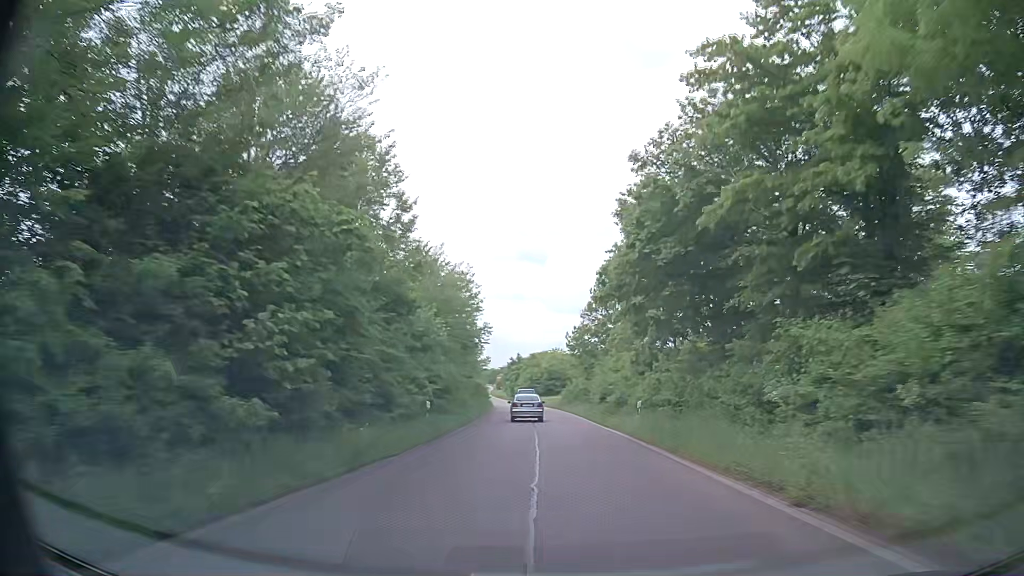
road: trunk_link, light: Day
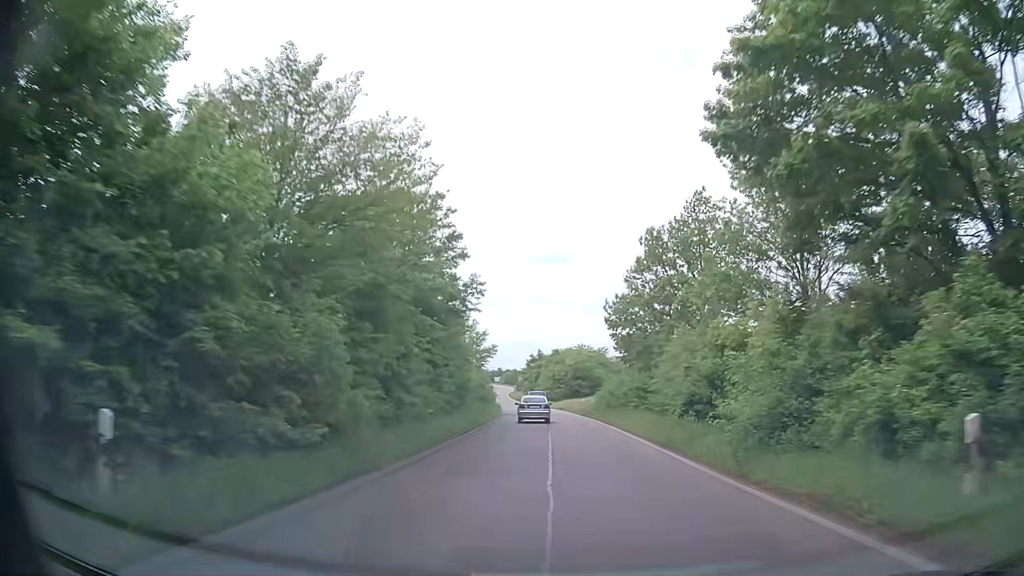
(-0.3, +18.6) m; -2°
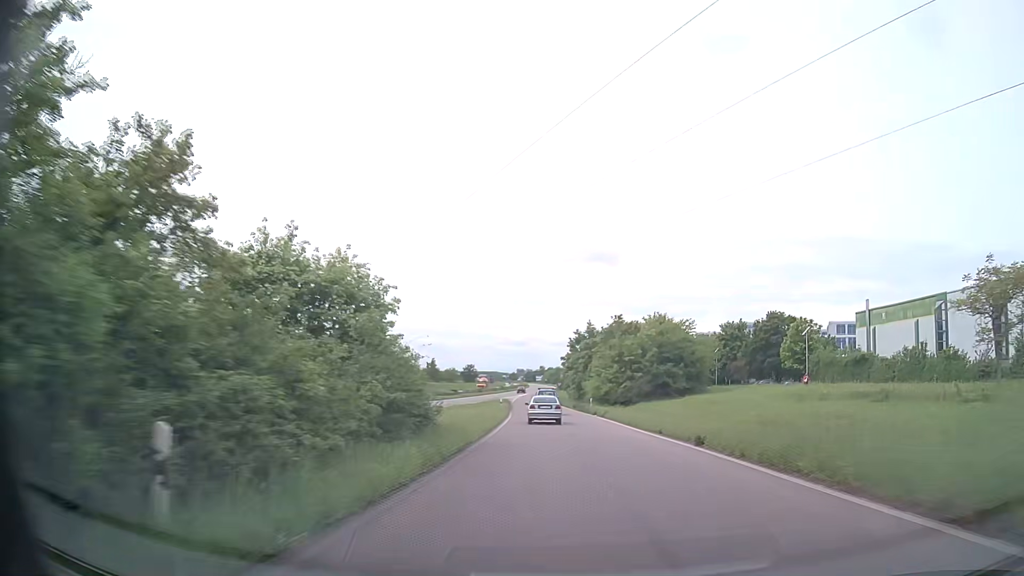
(-1.2, +50.5) m; -3°
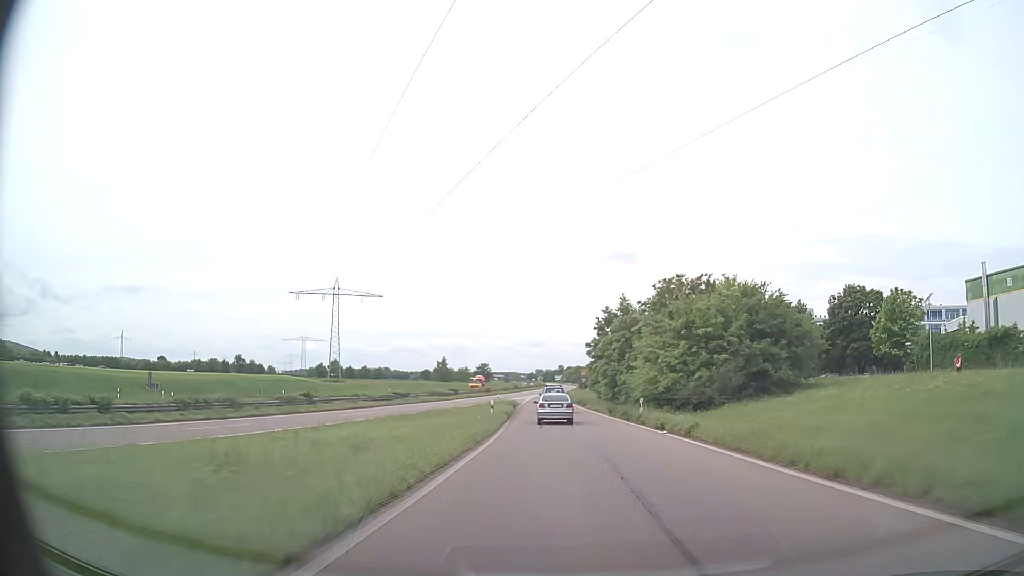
(-0.3, +21.9) m; -2°
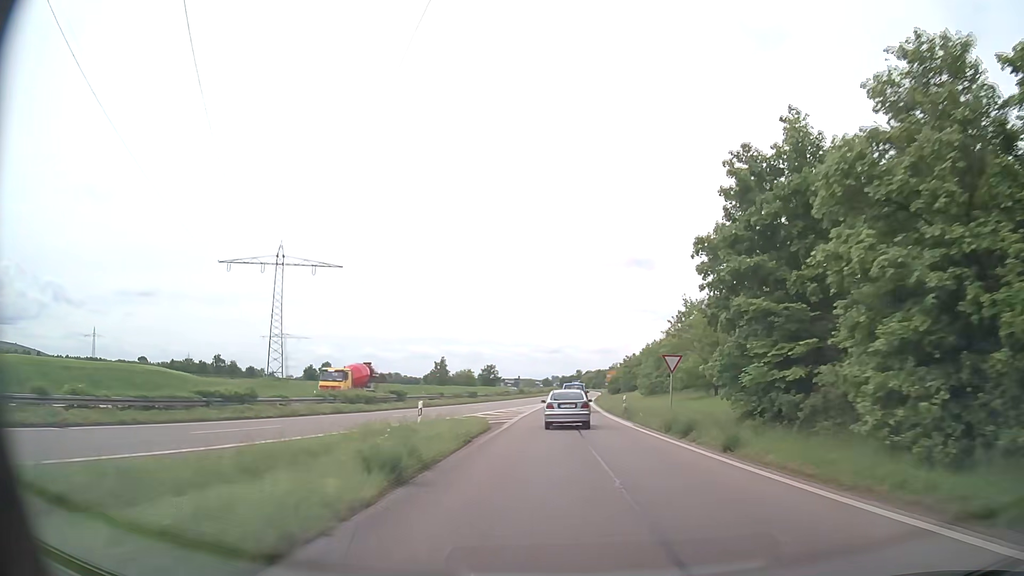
(-0.8, +44.6) m; -1°
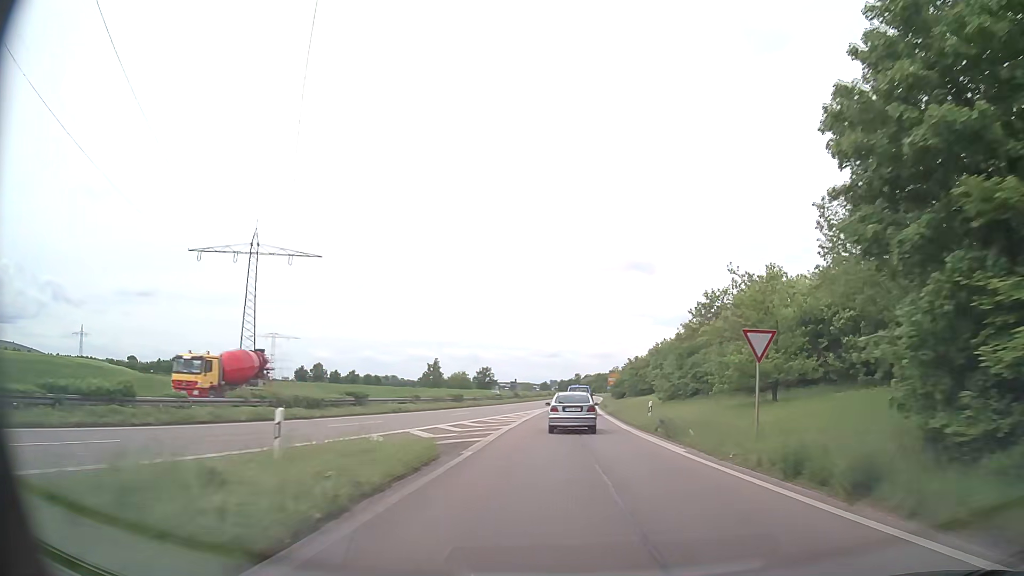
(0.0, +11.0) m; +1°
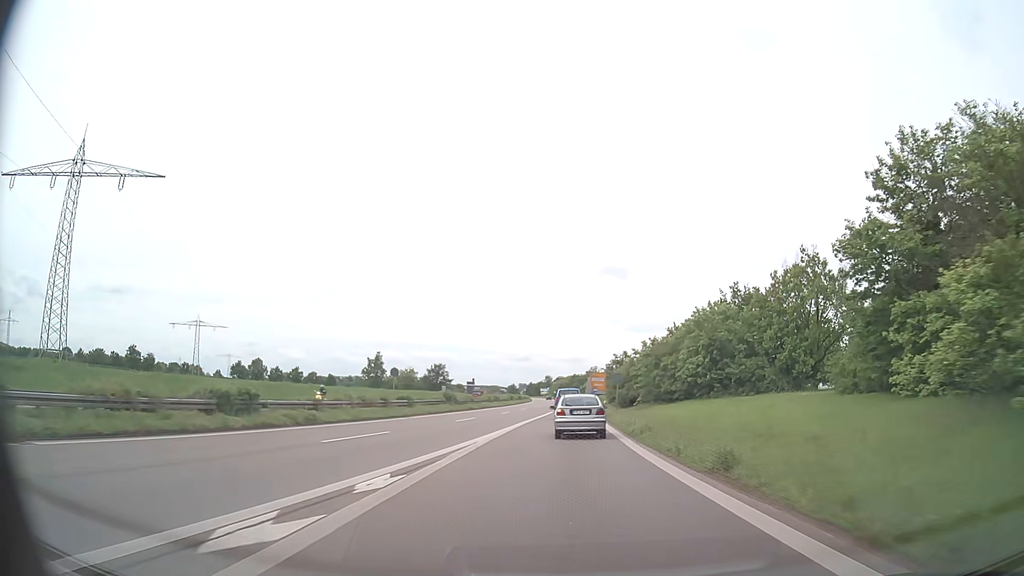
(+0.4, +43.2) m; +2°
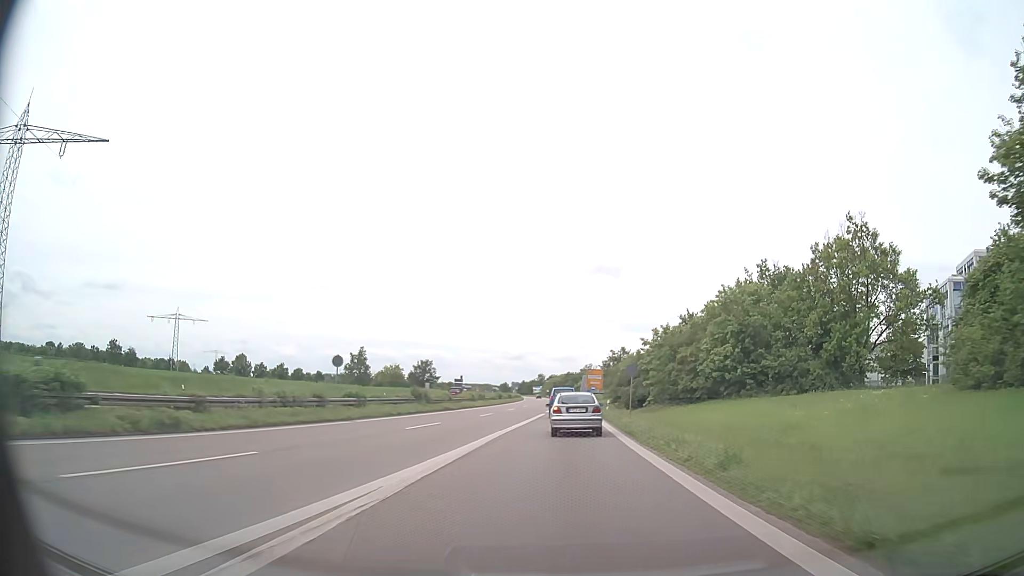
(+0.1, +10.8) m; +1°
(0, +10) (0, +20) (0, +30) (+1, +40) (+1, +50) (+1, +60) (+1, +70) (+1, +80) (+1, +90) (0, +100) m
